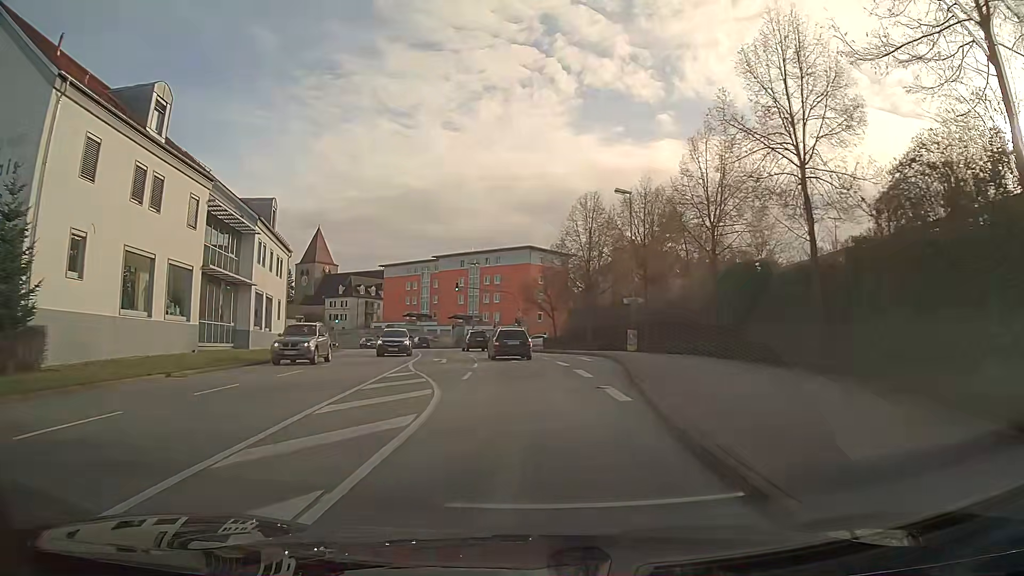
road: tertiary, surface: asphalt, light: Day
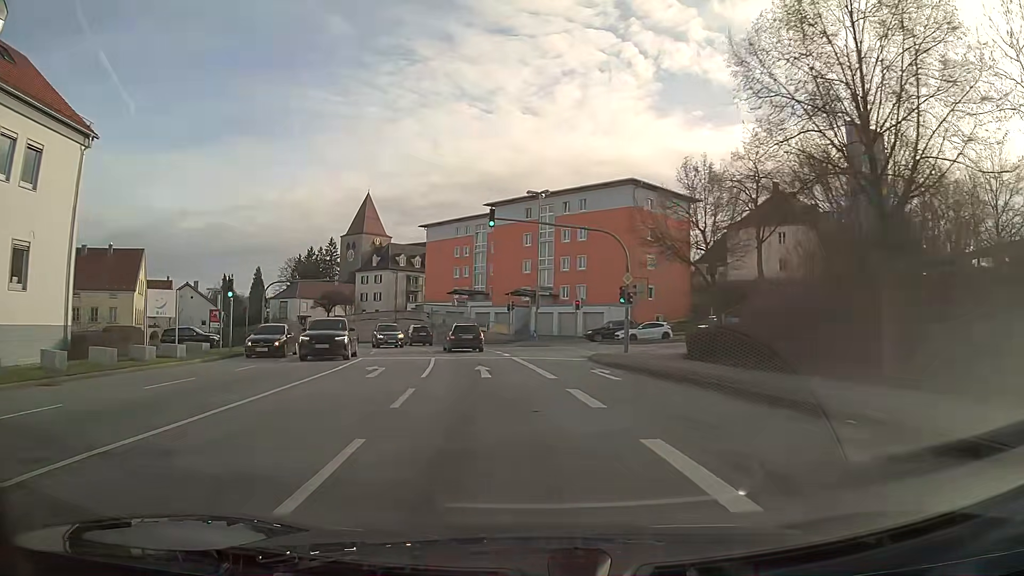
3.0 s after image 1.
(-1.9, +36.9) m; -8°
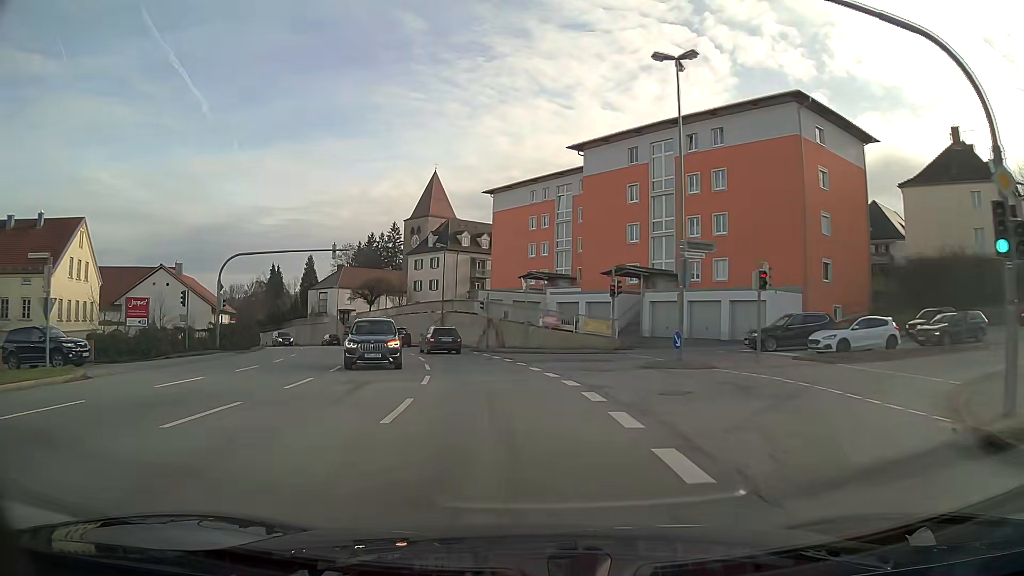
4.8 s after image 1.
(-1.5, +23.3) m; -7°
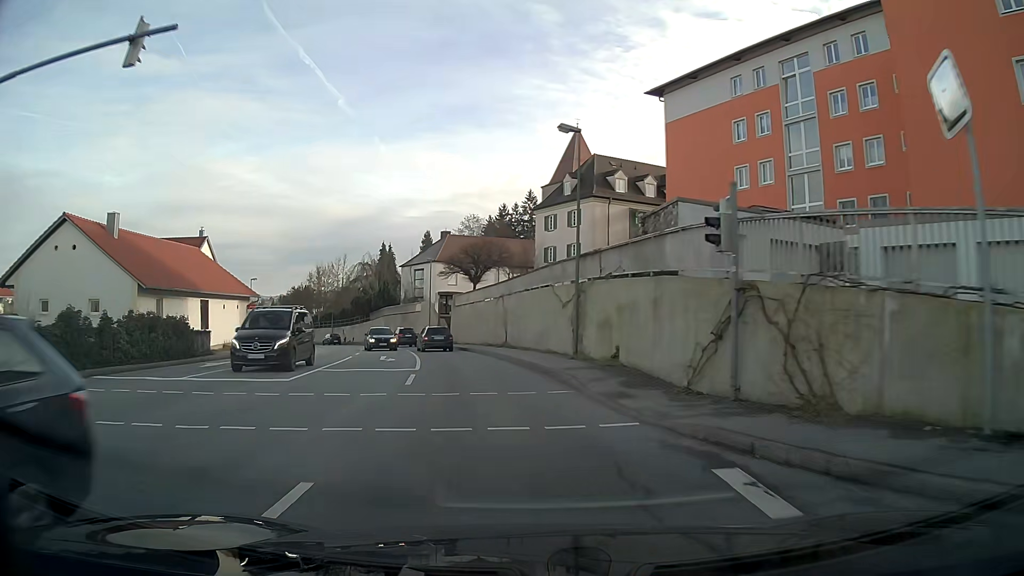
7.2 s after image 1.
(-3.2, +30.7) m; -13°
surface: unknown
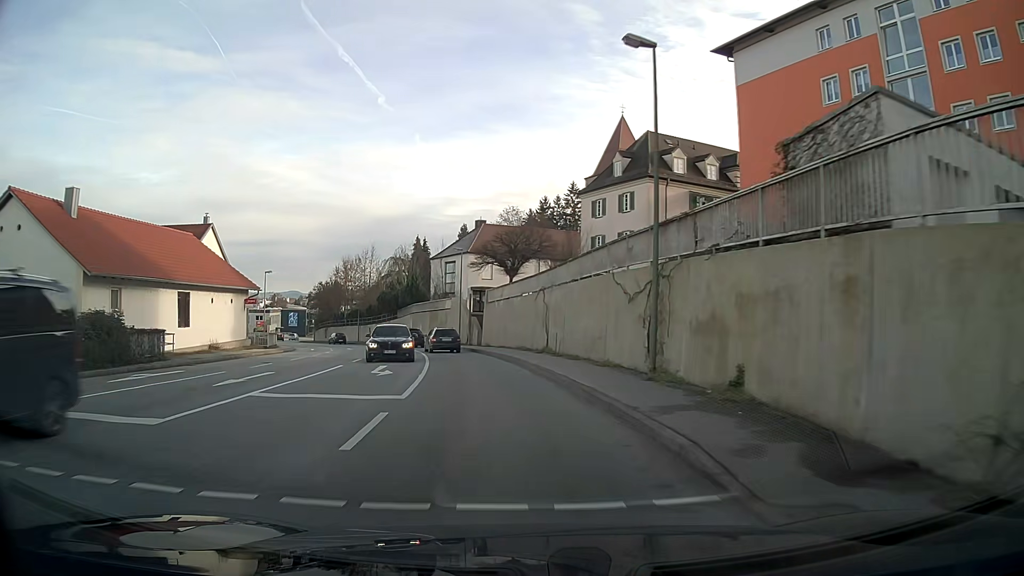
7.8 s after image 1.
(-0.2, +7.7) m; -3°
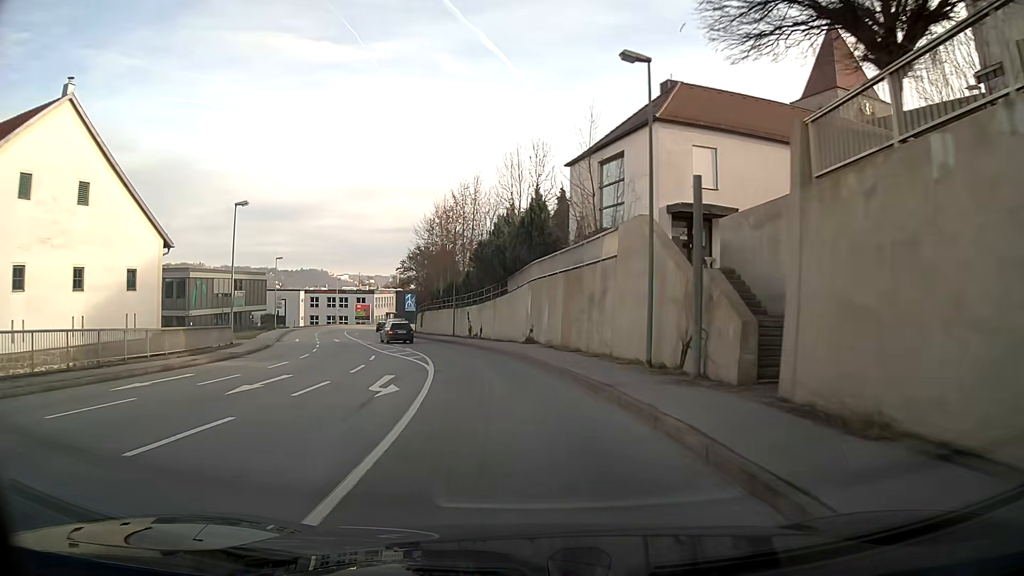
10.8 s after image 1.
(-4.4, +38.5) m; -13°
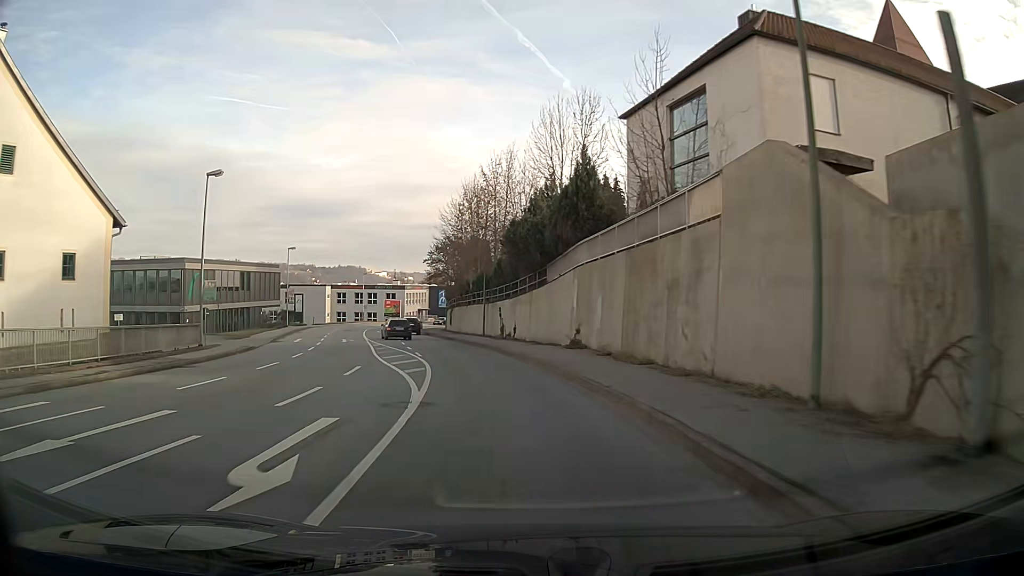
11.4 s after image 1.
(-0.3, +8.0) m; -4°
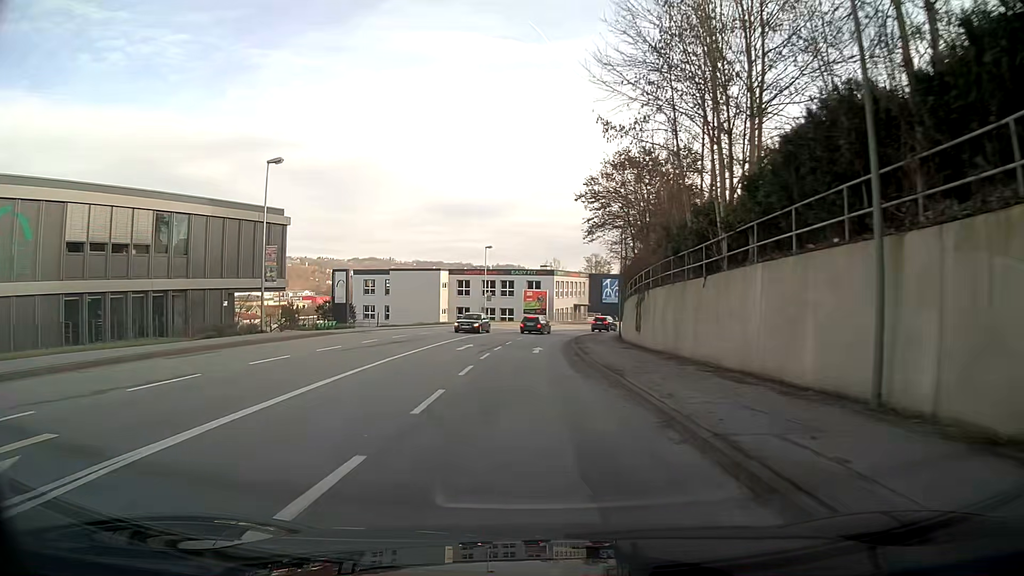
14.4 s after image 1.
(-4.7, +39.4) m; -11°
(0, +10) (0, +20) (0, +30) (+1, +40) (+2, +50) (+5, +60) (+8, +69) (+13, +78) (+19, +86) (+25, +94) m
